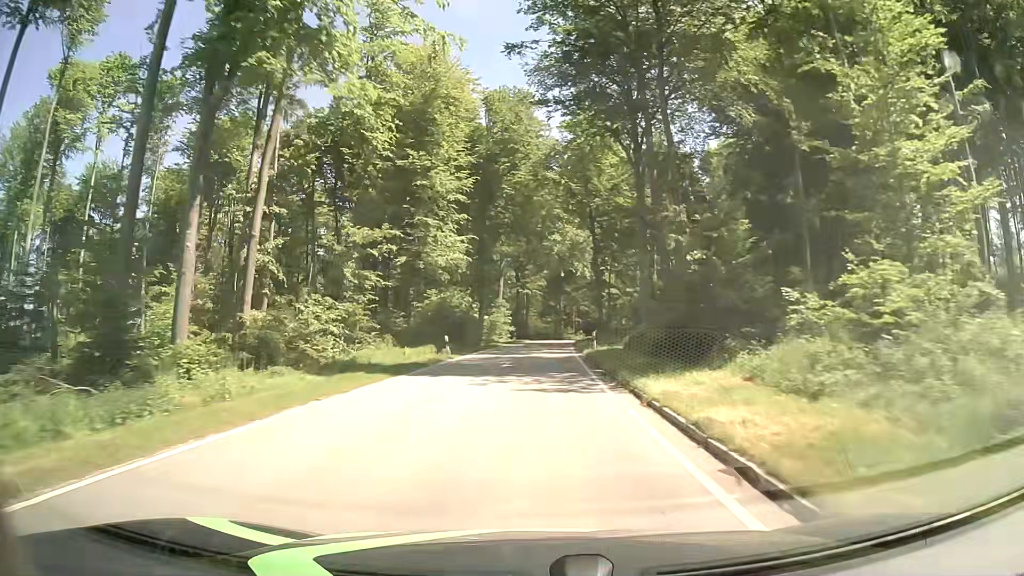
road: tertiary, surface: asphalt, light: Day
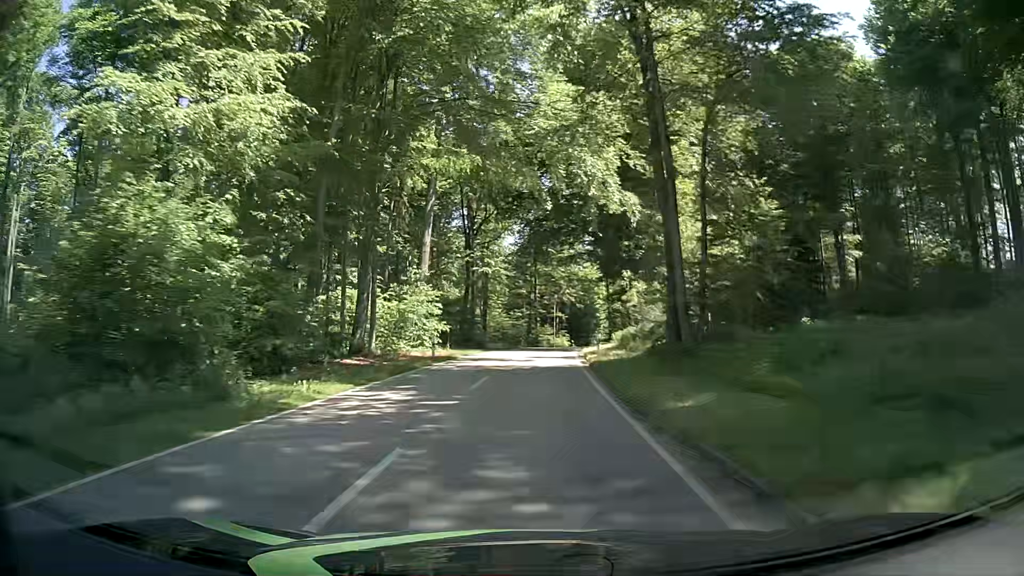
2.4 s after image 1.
(+1.2, +43.5) m; +2°
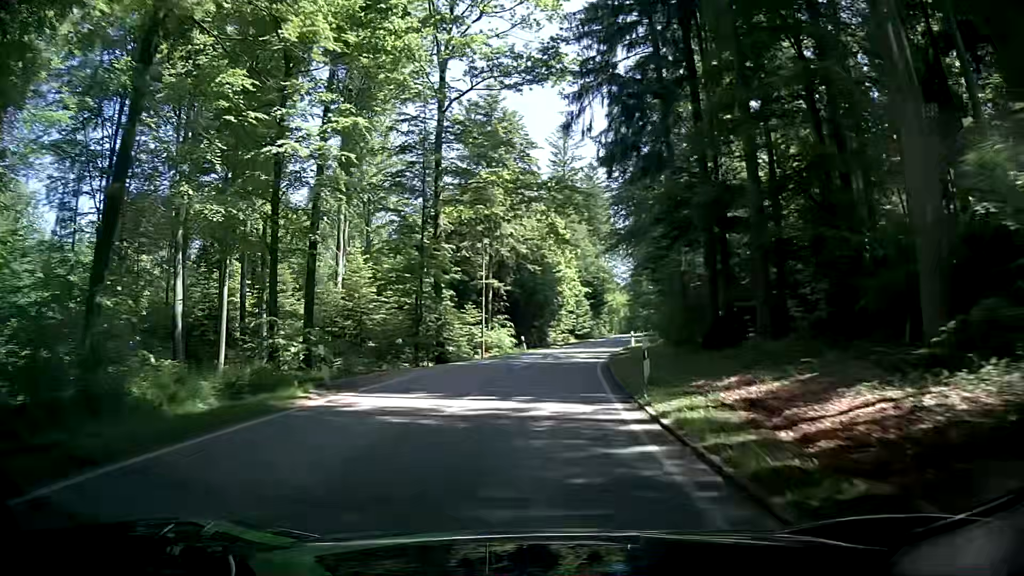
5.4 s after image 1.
(+2.1, +52.7) m; +5°
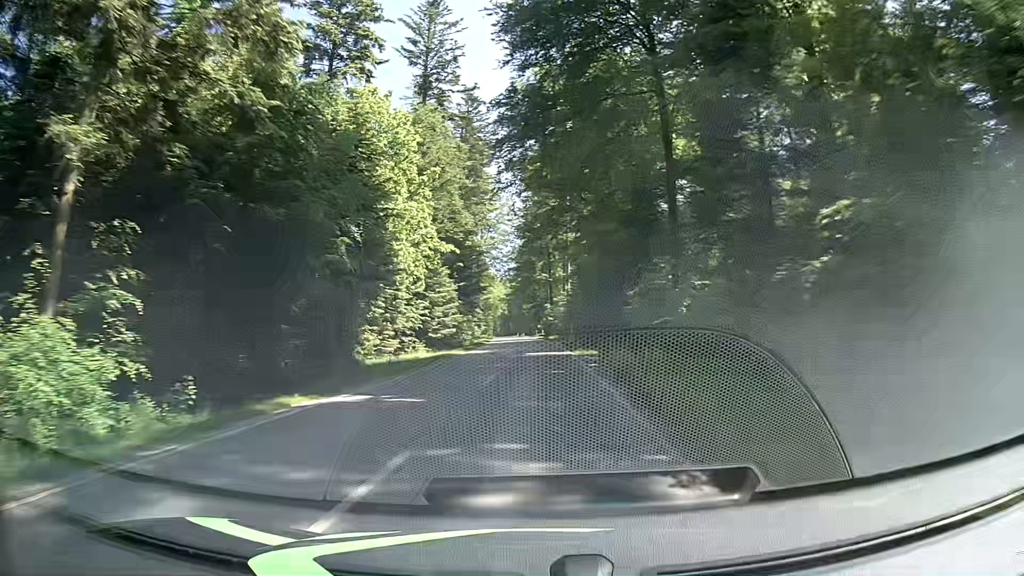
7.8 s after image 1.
(+3.5, +42.8) m; +11°
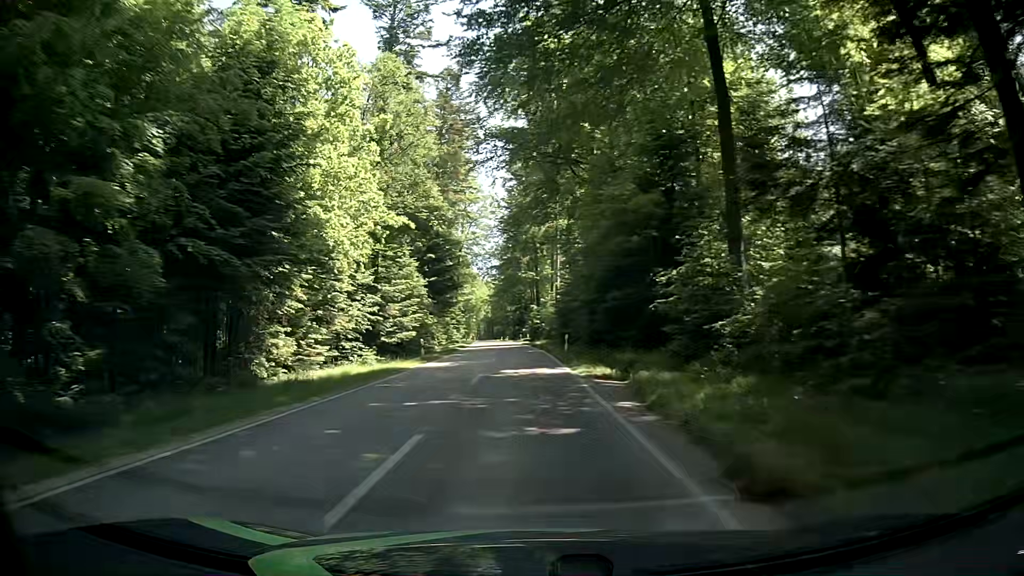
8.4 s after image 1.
(+0.2, +11.0) m; +2°
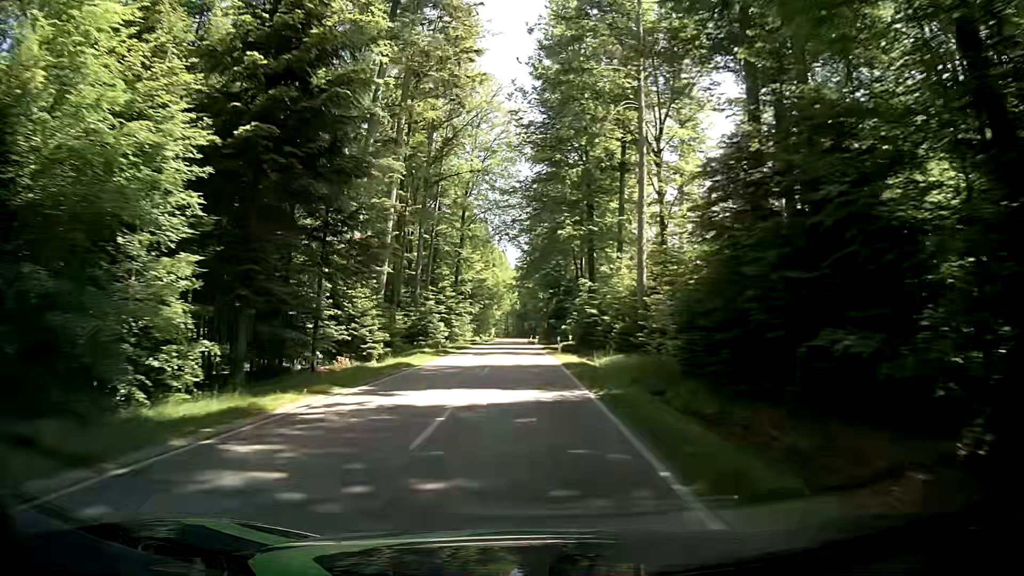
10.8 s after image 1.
(-0.7, +45.4) m; -3°
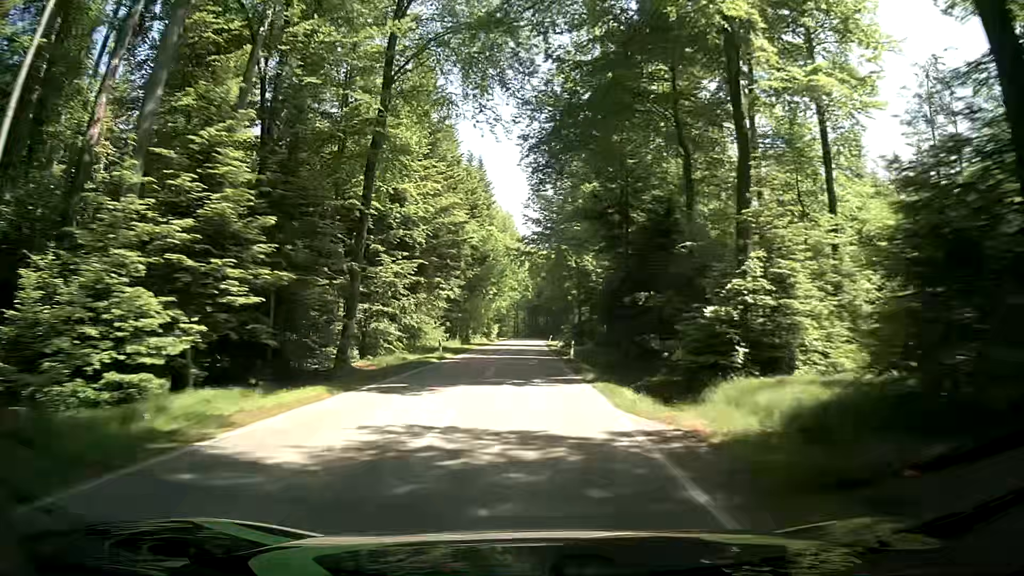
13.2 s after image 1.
(-0.8, +48.5) m; -2°
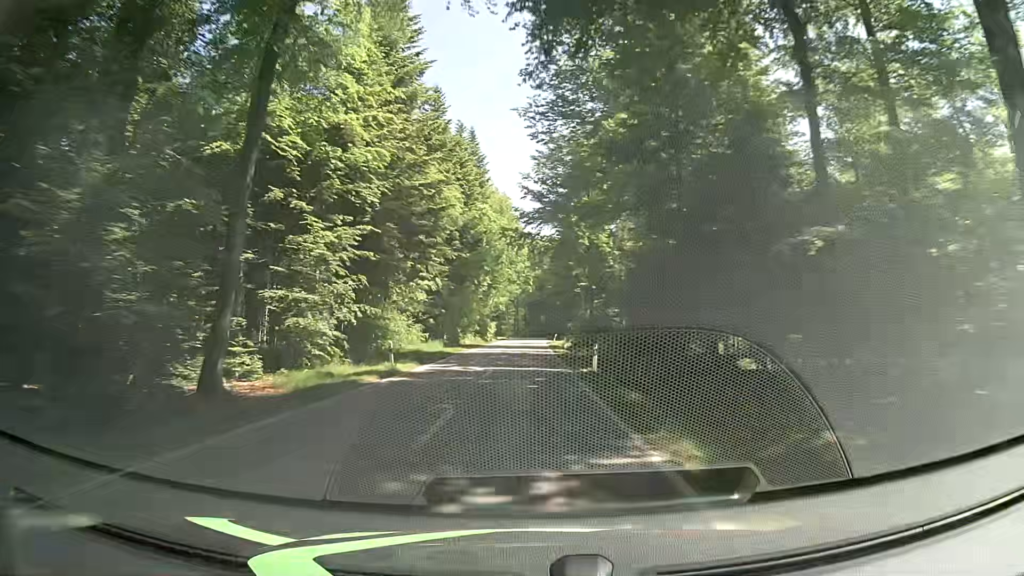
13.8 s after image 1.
(+0.2, +12.7) m; +1°
(0, +10) (0, +20) (0, +30) (0, +40) (0, +50) (0, +60) (0, +70) (0, +80) (0, +90) (0, +100) m
